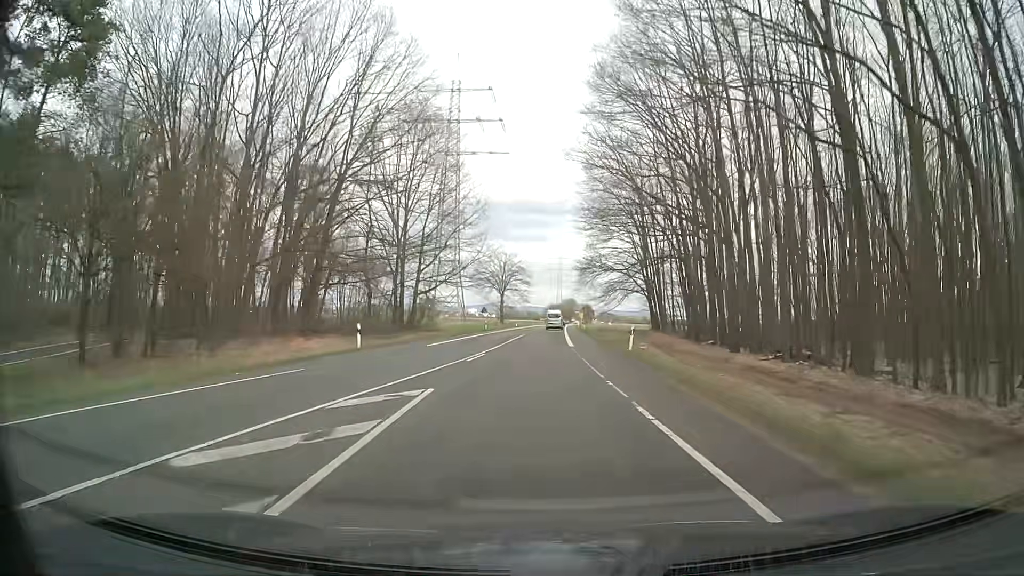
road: secondary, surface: asphalt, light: Day
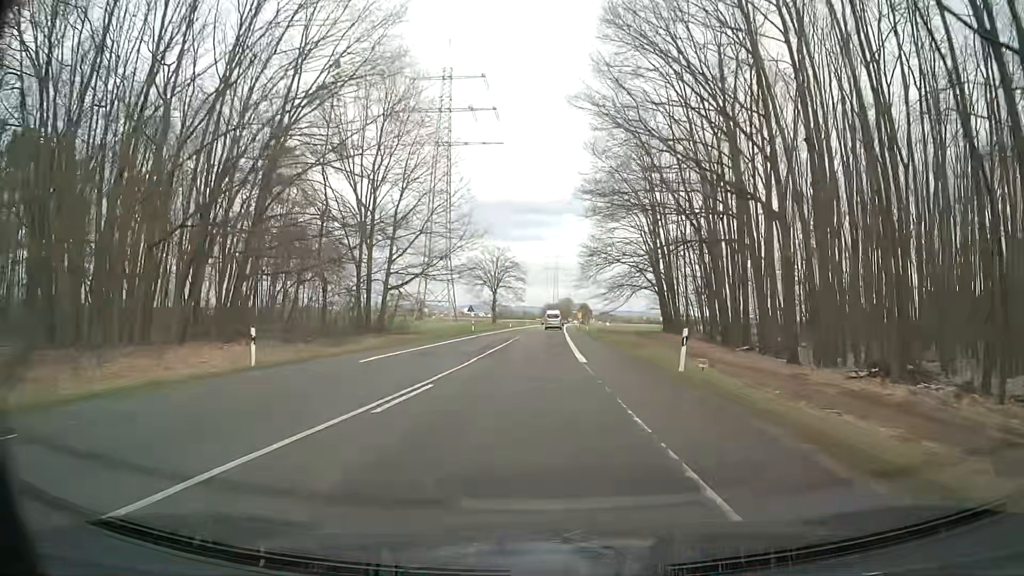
(0.0, +11.2) m; 0°
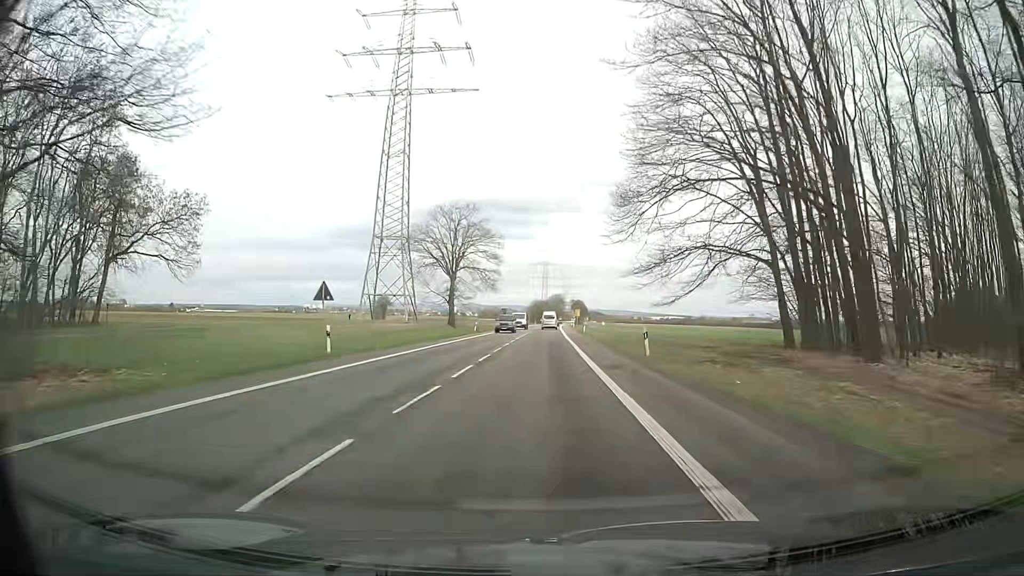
(+0.3, +44.8) m; 0°
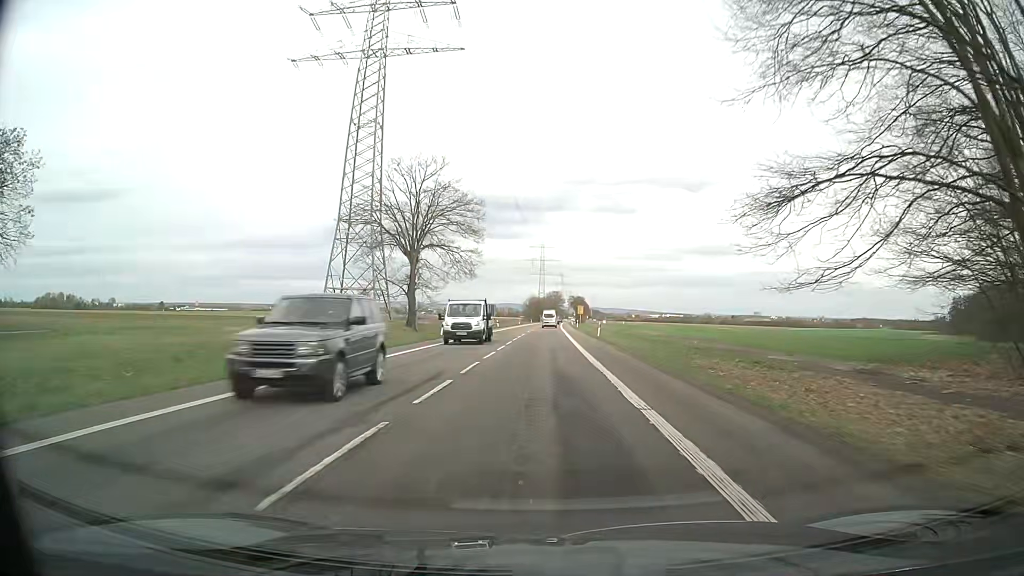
(+0.2, +22.5) m; 0°
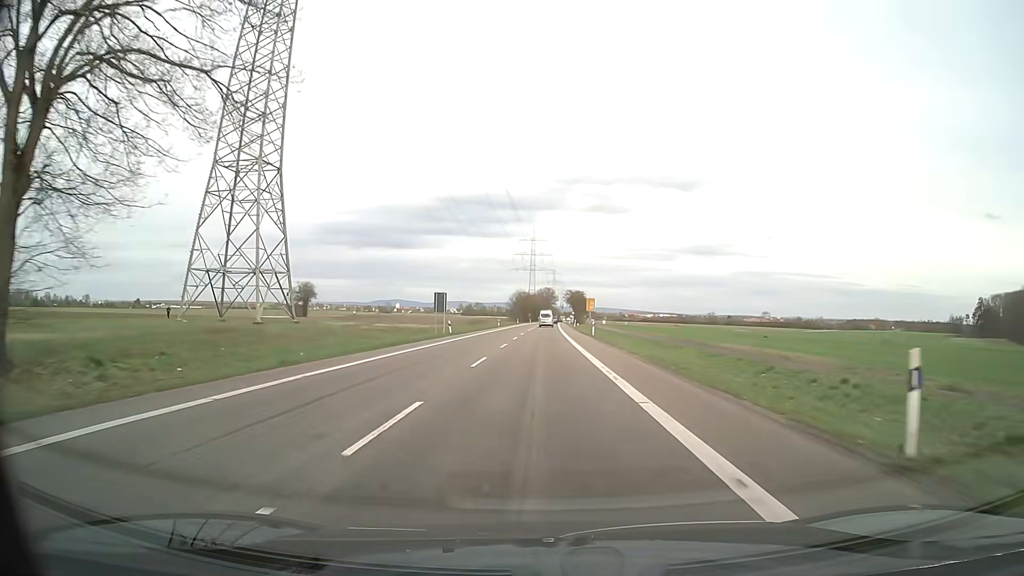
(+0.7, +45.3) m; +1°
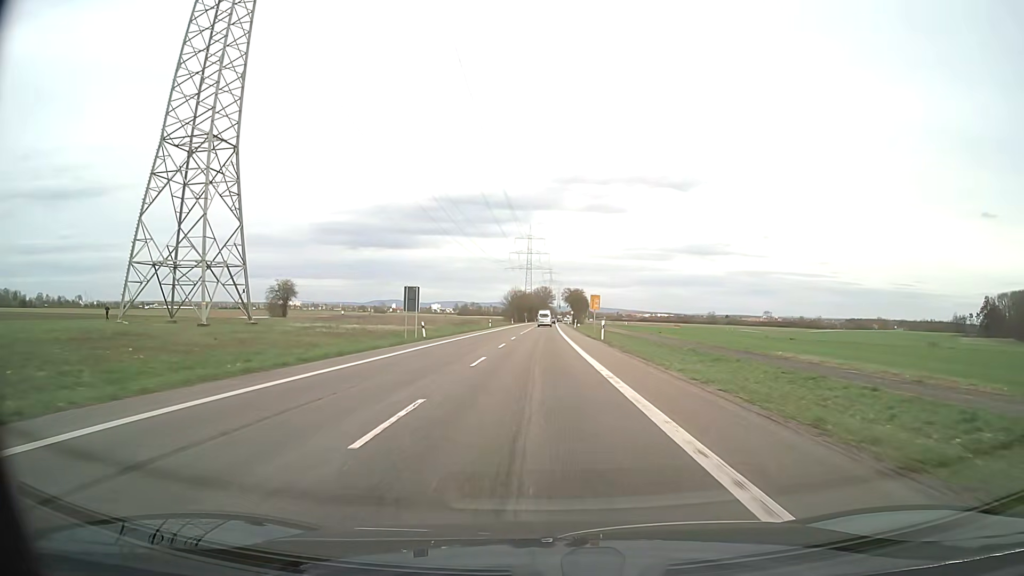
(0.0, +11.4) m; +1°
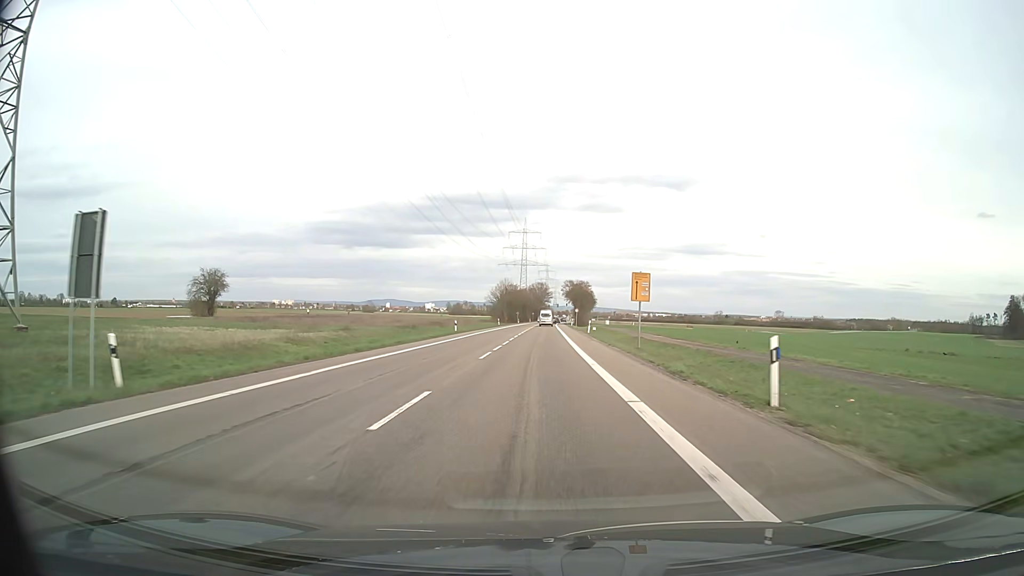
(0.0, +34.3) m; 0°
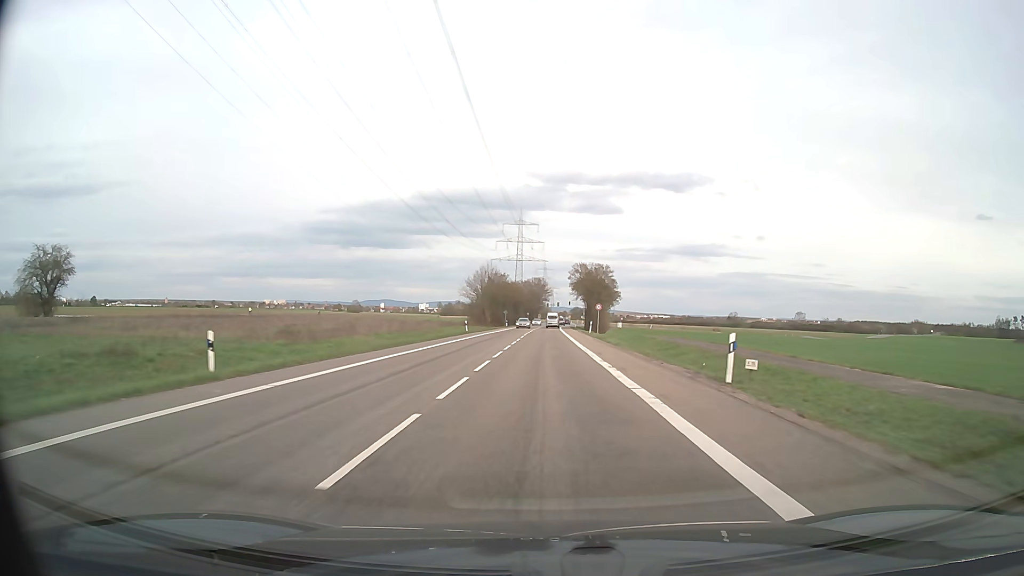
(0.0, +45.9) m; 0°
(0, +10) (0, +20) (0, +30) (0, +40) (0, +50) (+1, +60) (+1, +70) (+1, +80) (+1, +90) (+1, +100) m
